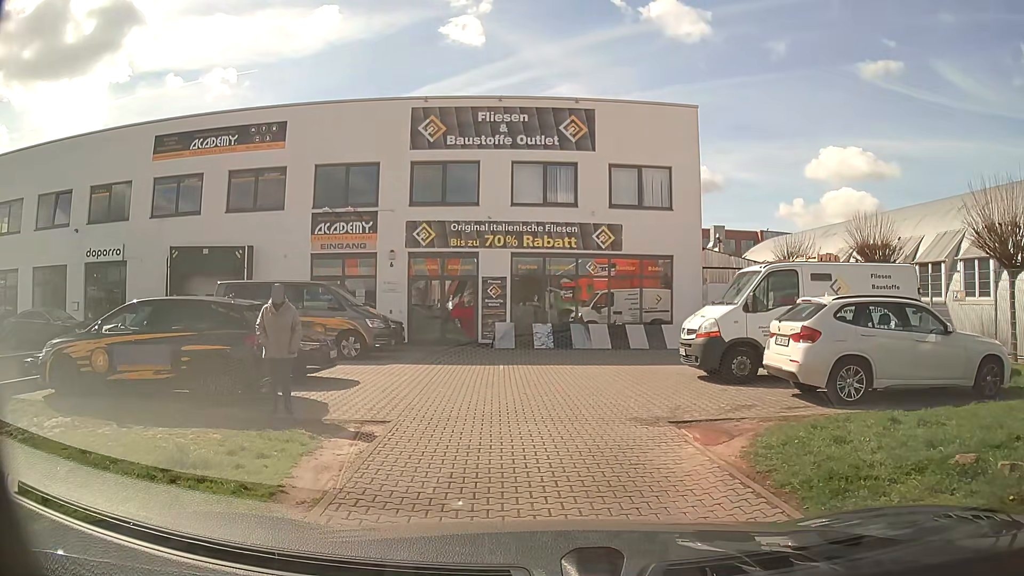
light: Day
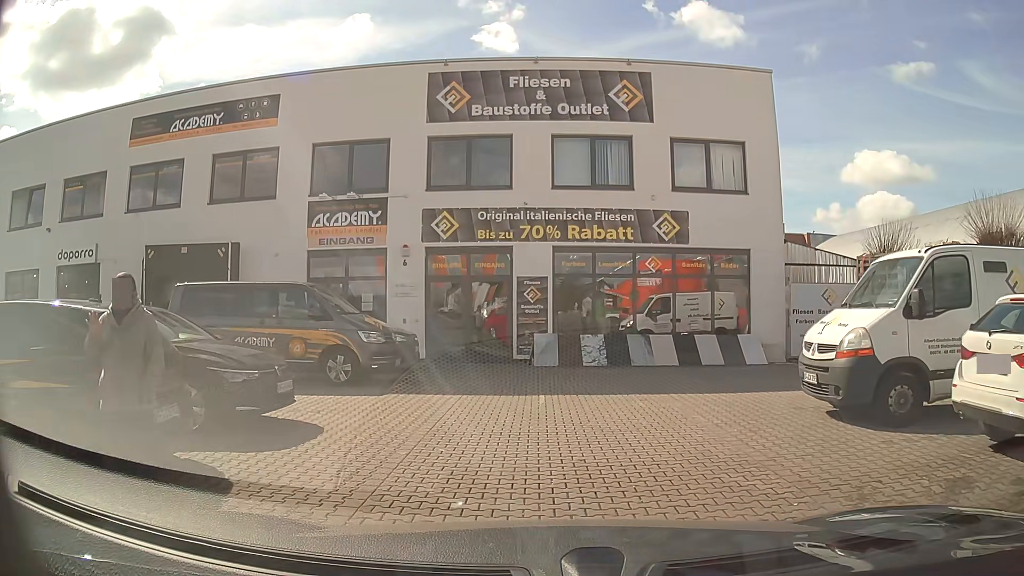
(-0.2, +4.3) m; -5°
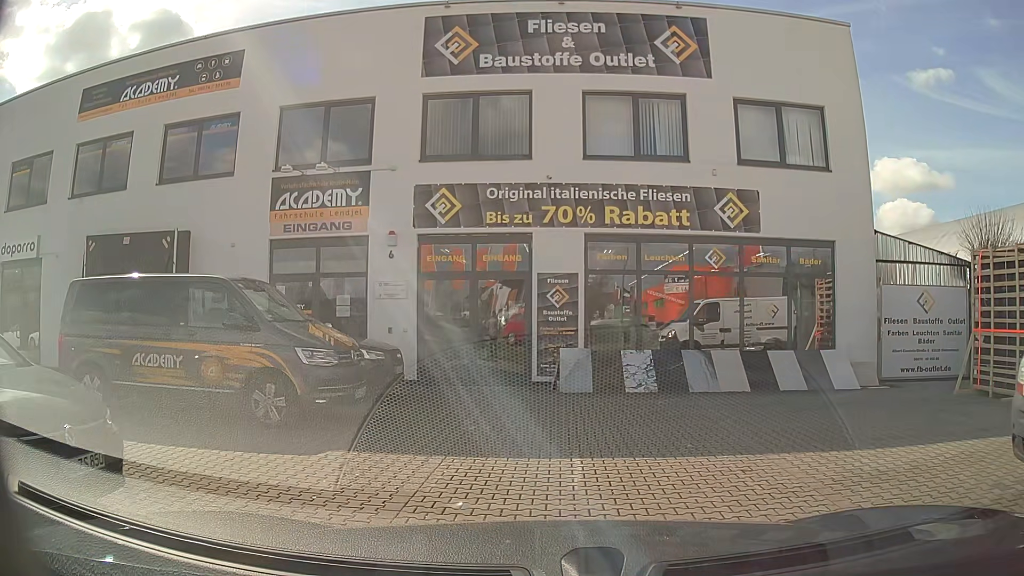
(0.0, +4.3) m; -1°
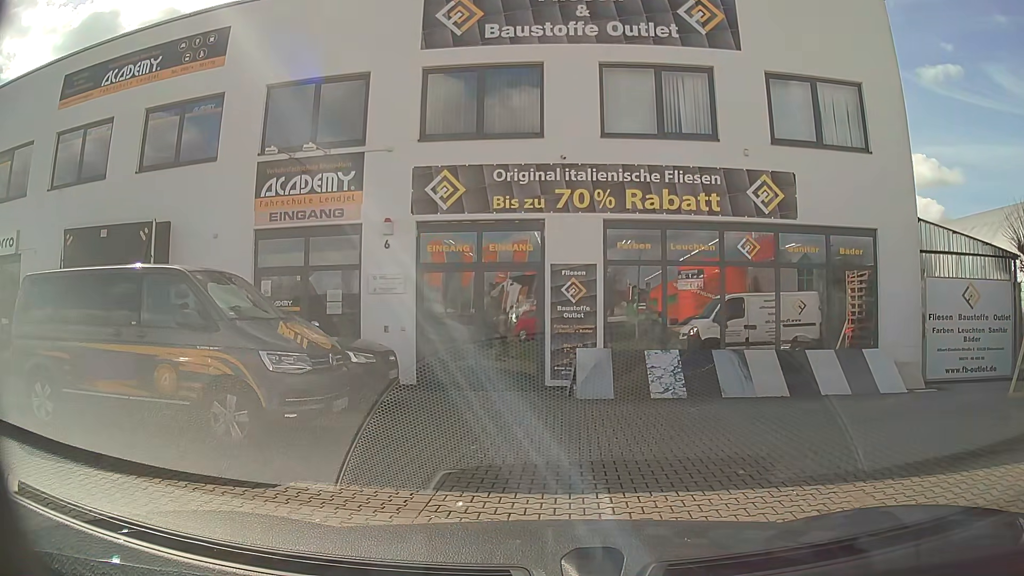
(0.0, +1.4) m; -3°
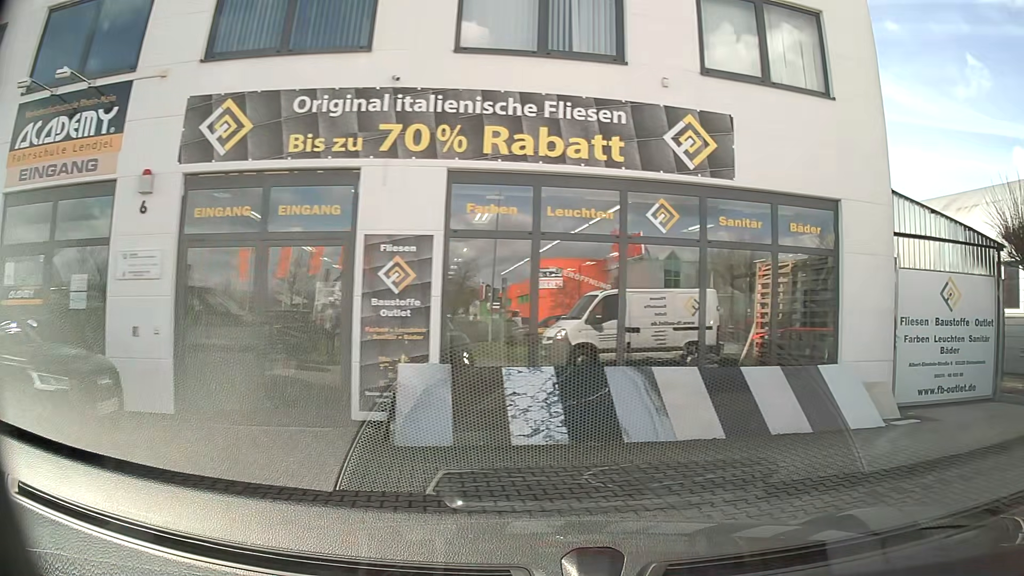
(+0.3, +4.1) m; +15°
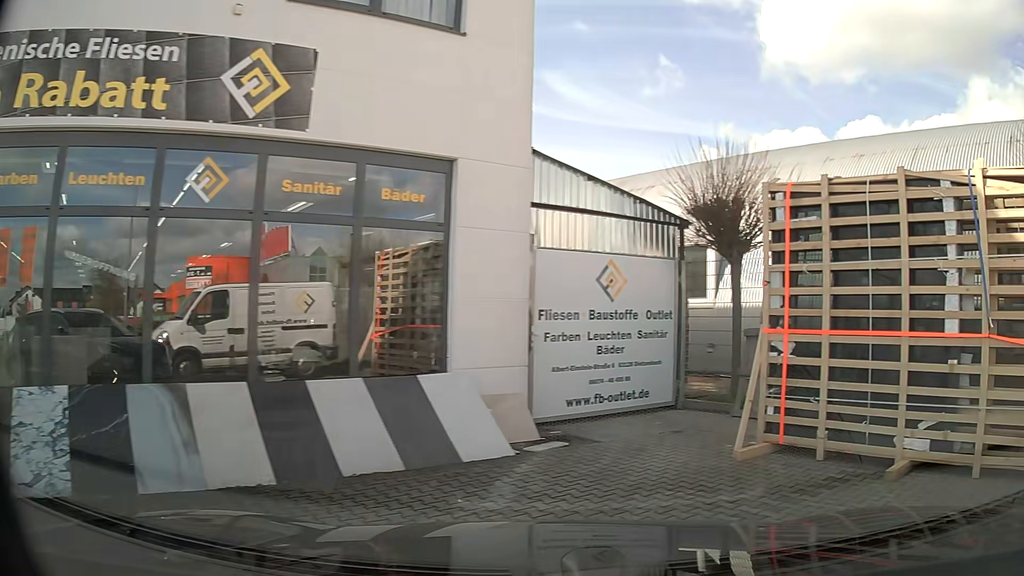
(+0.5, +2.3) m; +27°
